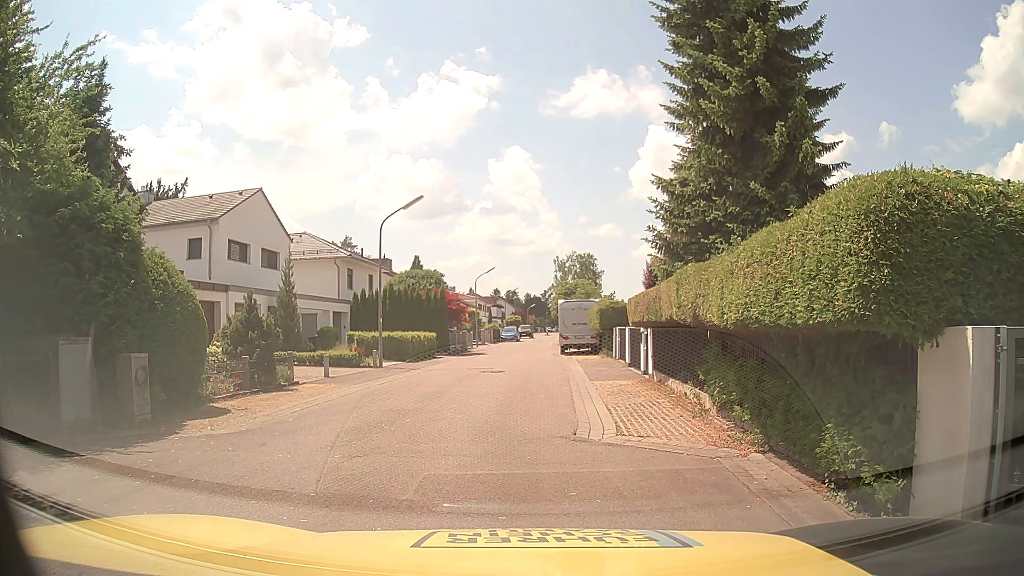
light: Day
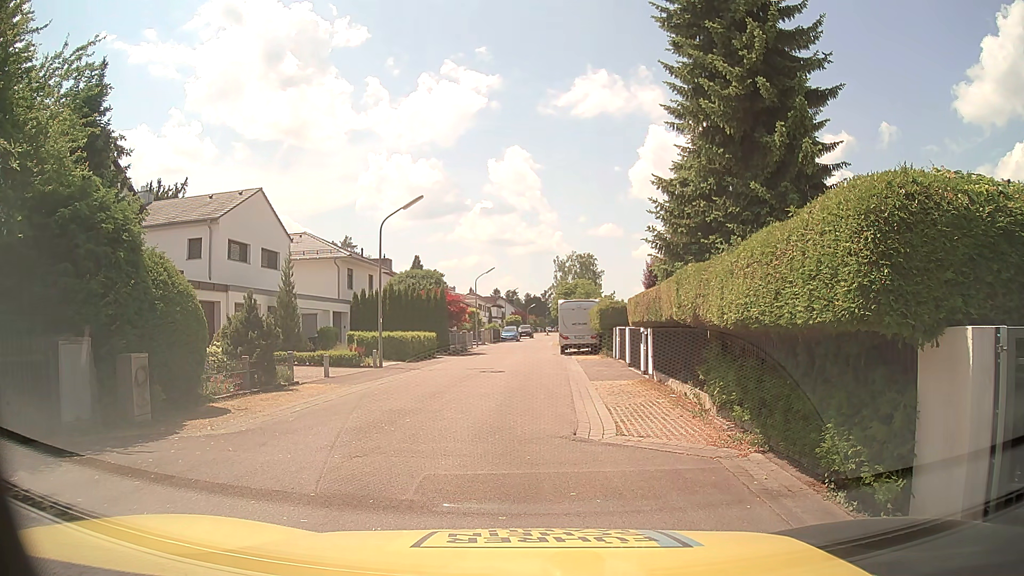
(0.0, 0.0) m; 0°
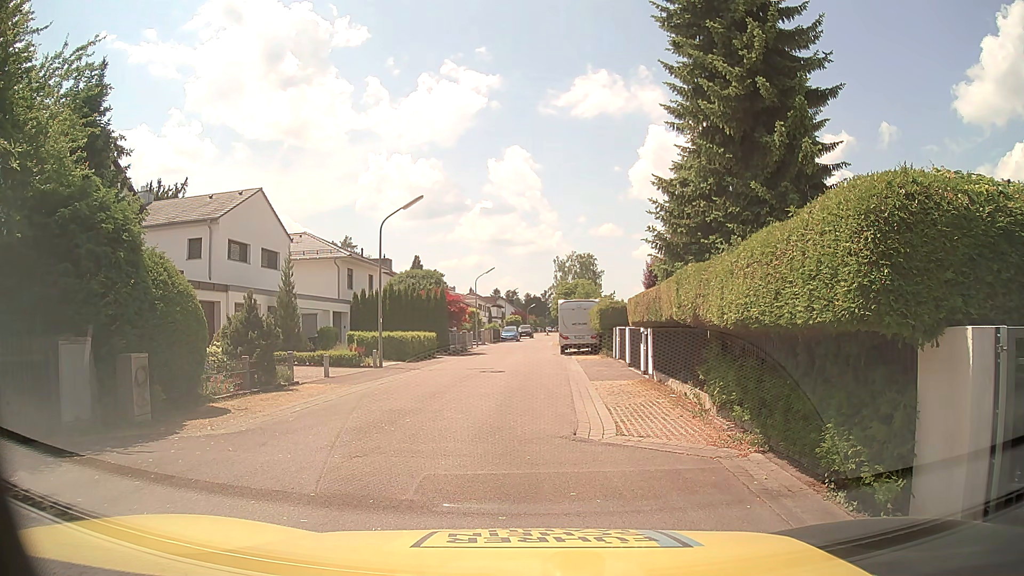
(0.0, 0.0) m; 0°
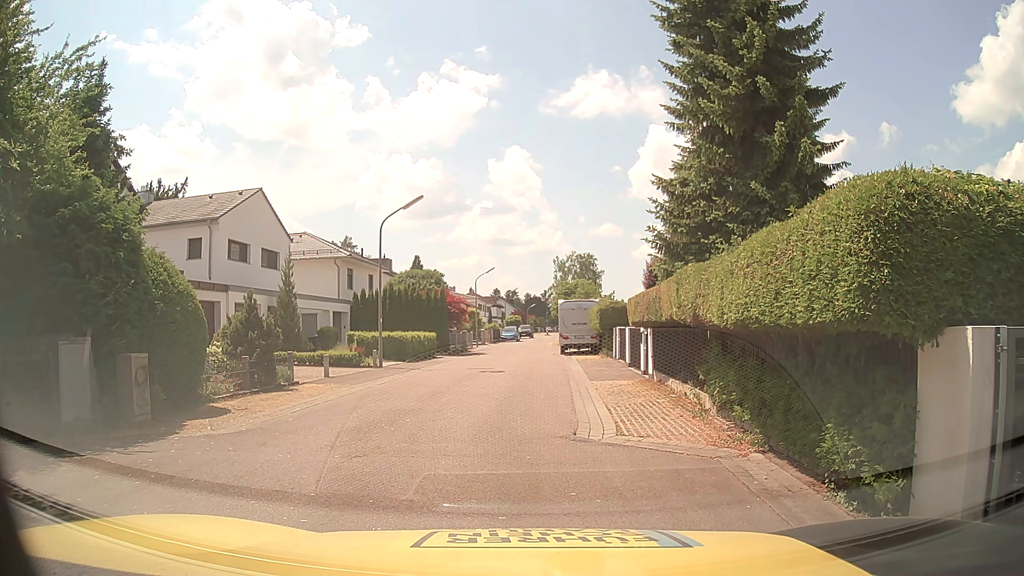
(0.0, 0.0) m; 0°
